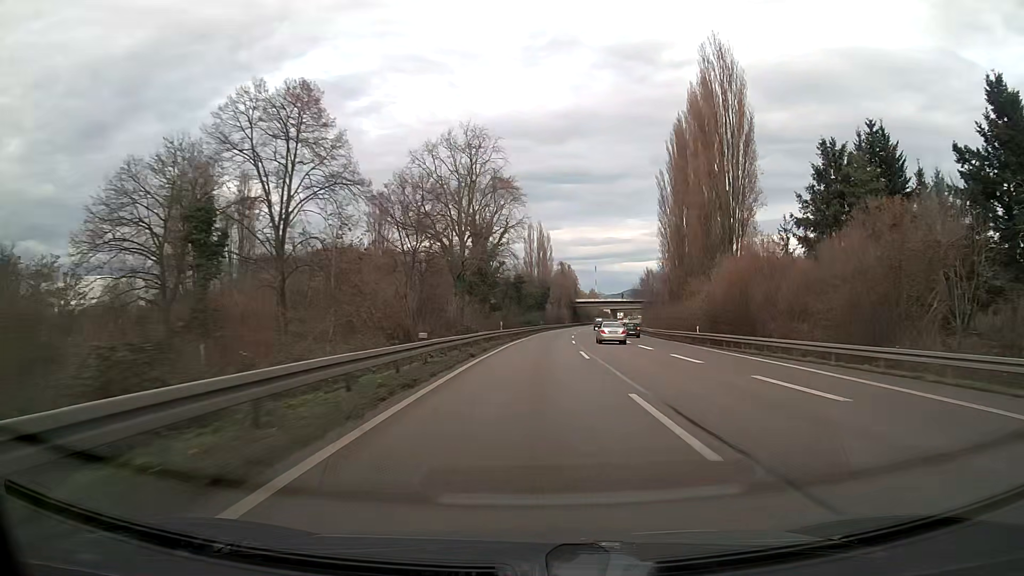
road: trunk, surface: asphalt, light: Day
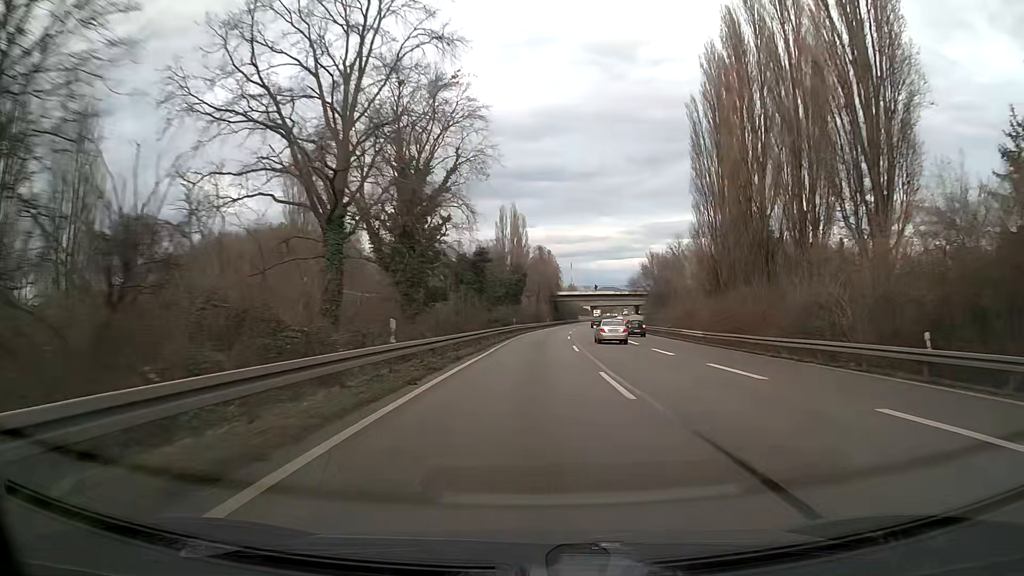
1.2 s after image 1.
(+0.6, +31.8) m; +2°
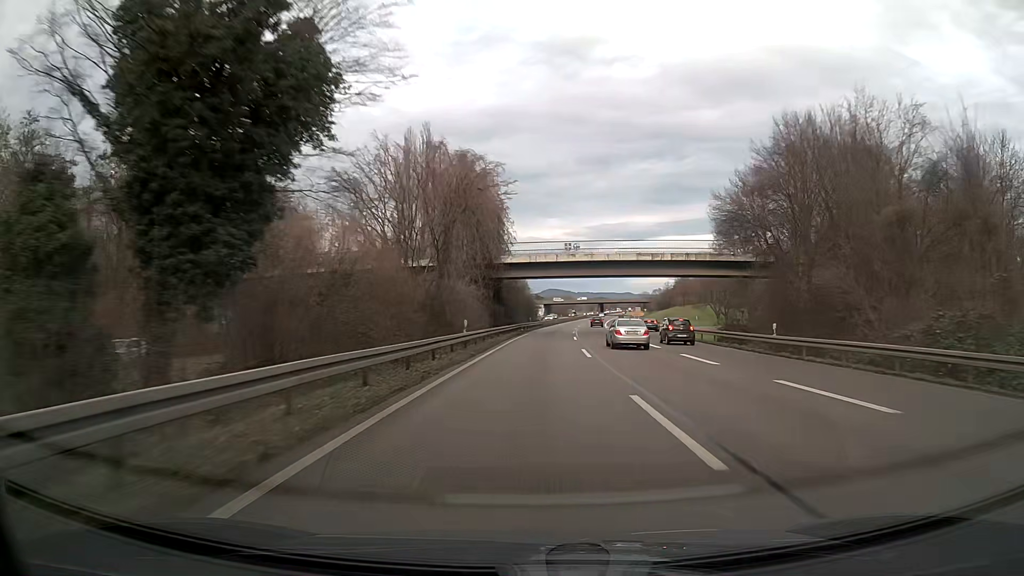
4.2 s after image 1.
(+3.2, +79.3) m; +5°
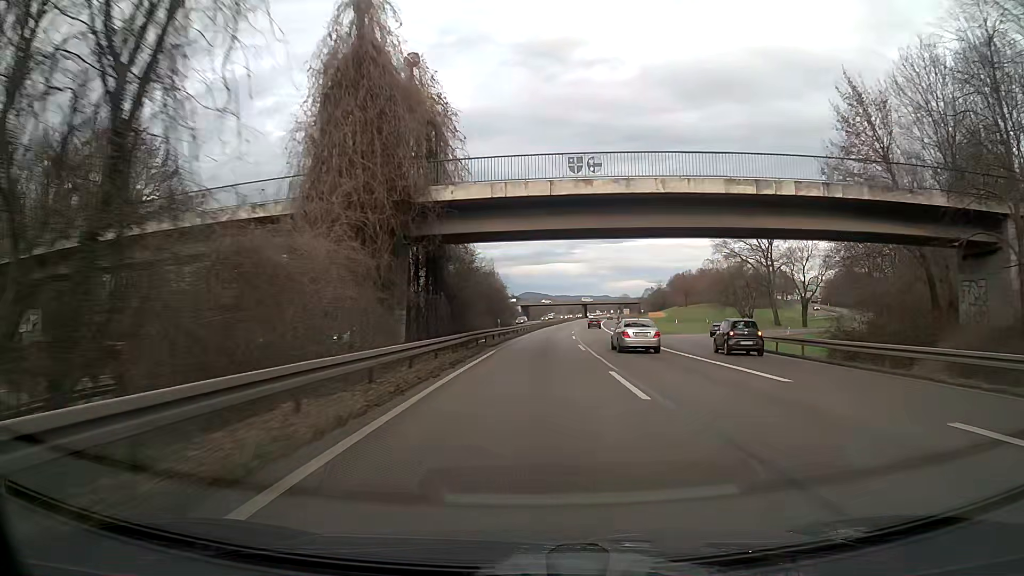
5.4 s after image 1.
(+0.5, +31.7) m; +2°
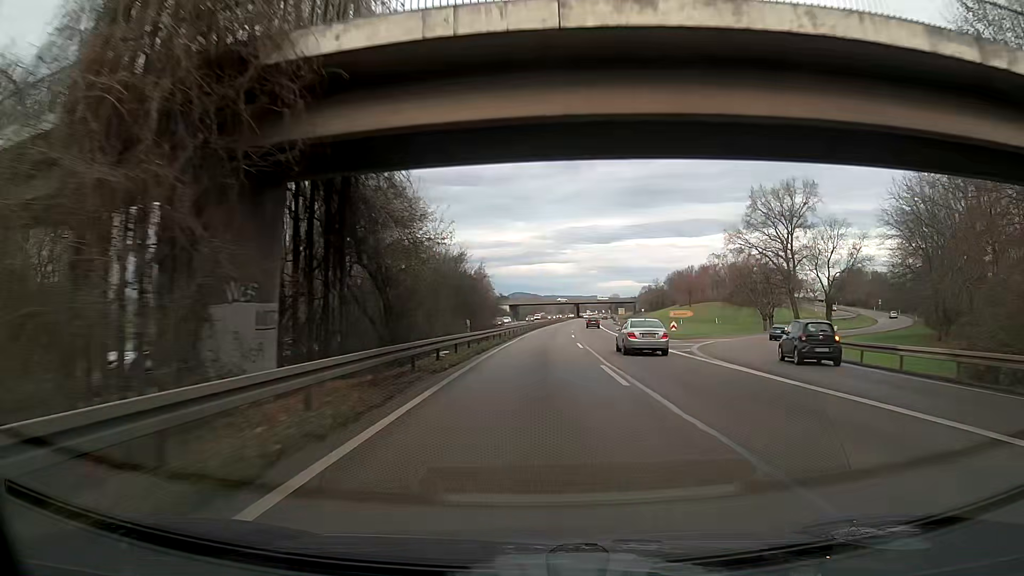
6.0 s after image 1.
(+0.1, +15.8) m; +1°
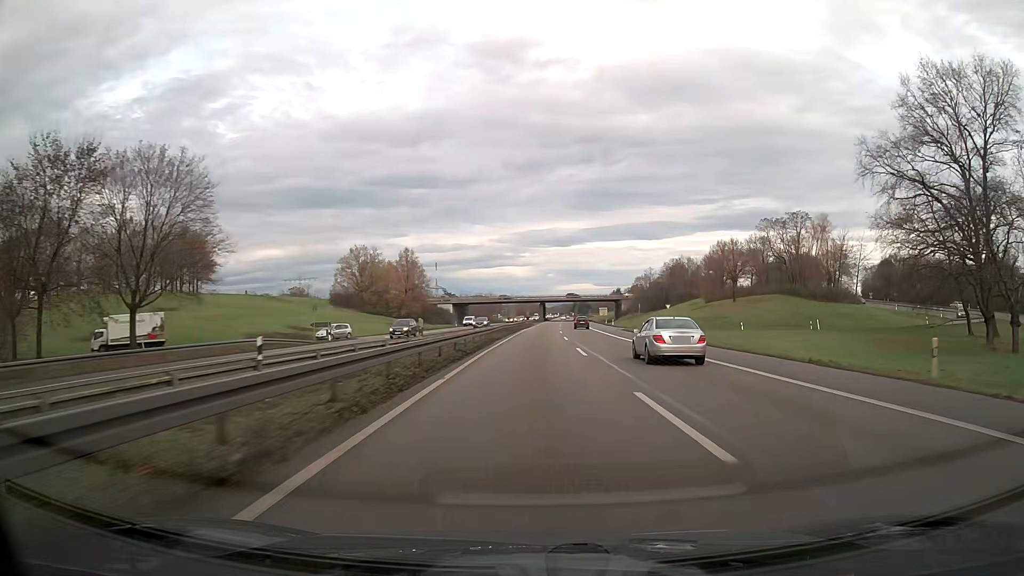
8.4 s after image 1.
(+2.0, +63.1) m; +4°
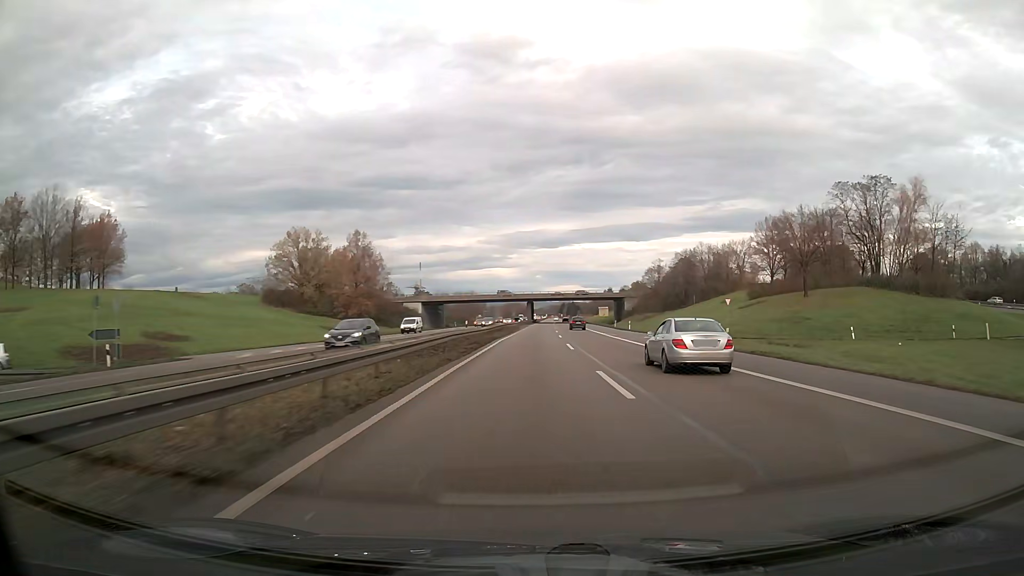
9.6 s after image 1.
(+0.3, +31.6) m; +1°
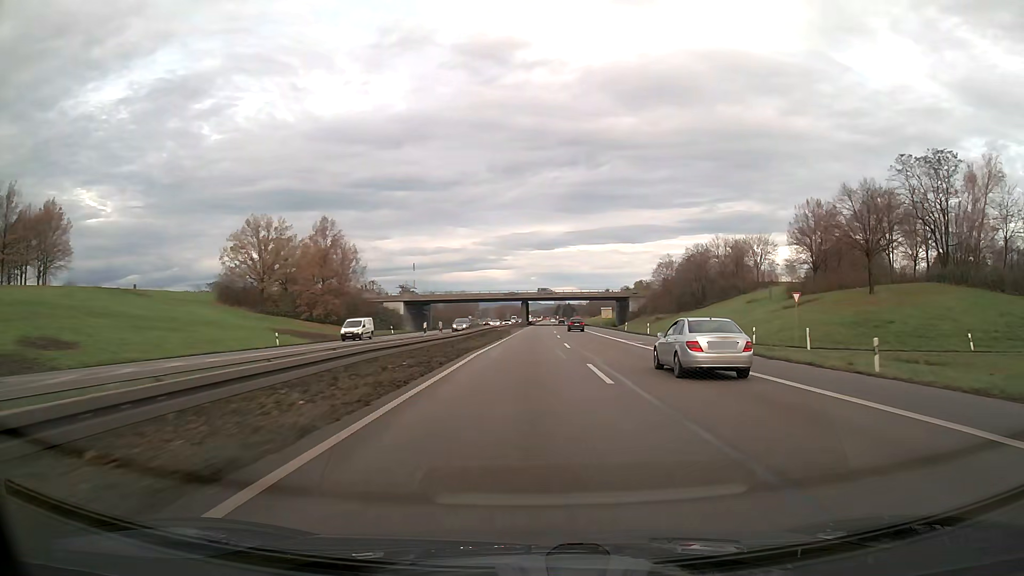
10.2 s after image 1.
(+0.1, +15.8) m; 0°
(0, +10) (0, +20) (0, +30) (0, +40) (0, +50) (0, +60) (+1, +70) (+1, +80) (+1, +90) (+1, +100) m
